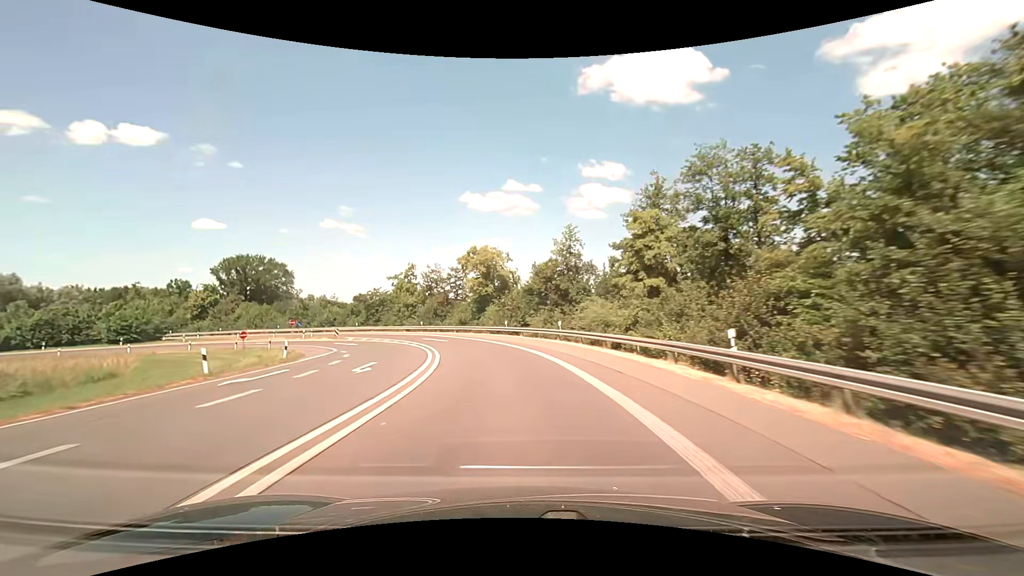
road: motorway_link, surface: asphalt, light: Day
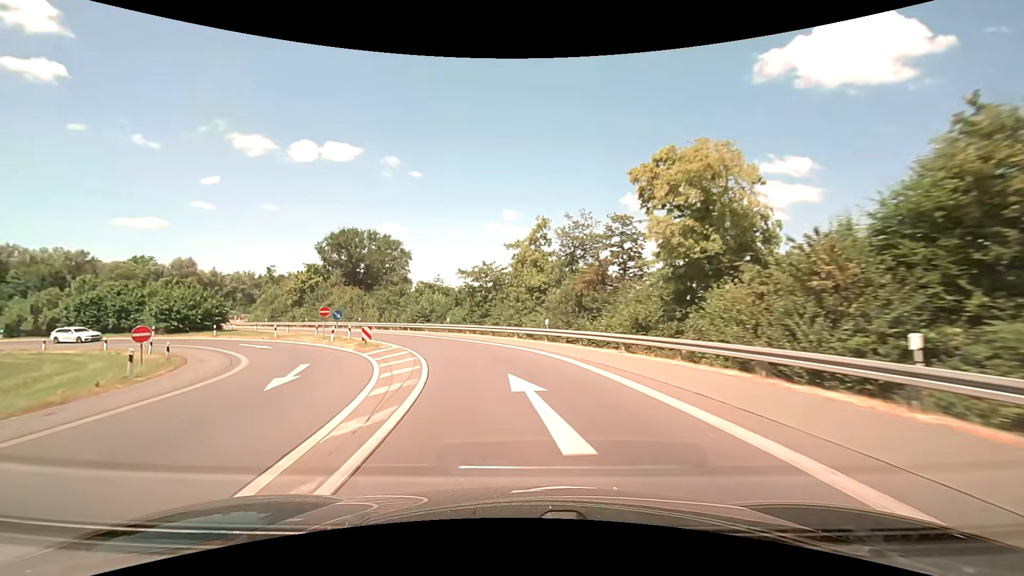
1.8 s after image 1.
(-4.5, +33.3) m; -17°
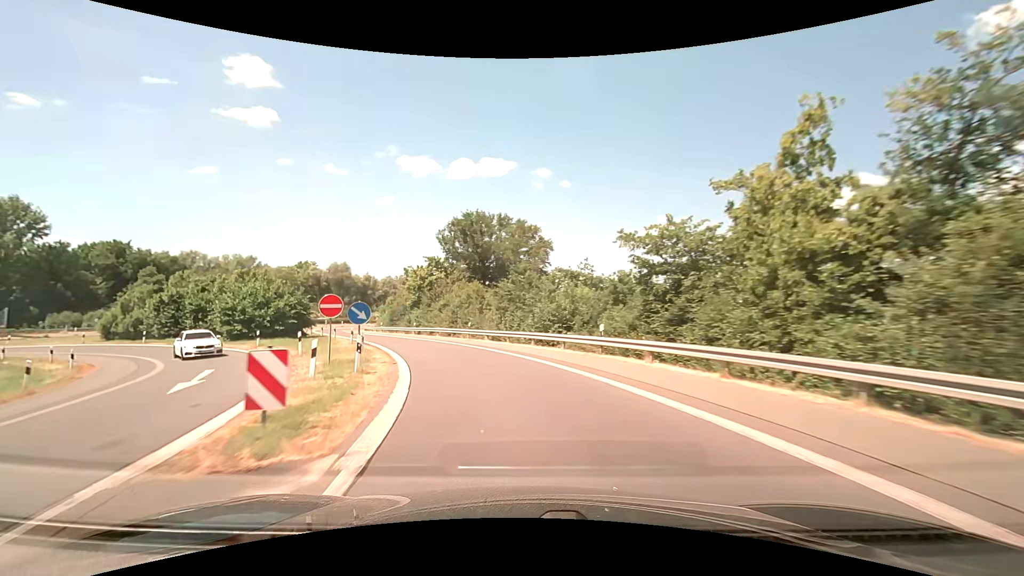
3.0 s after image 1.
(-3.1, +21.5) m; -17°
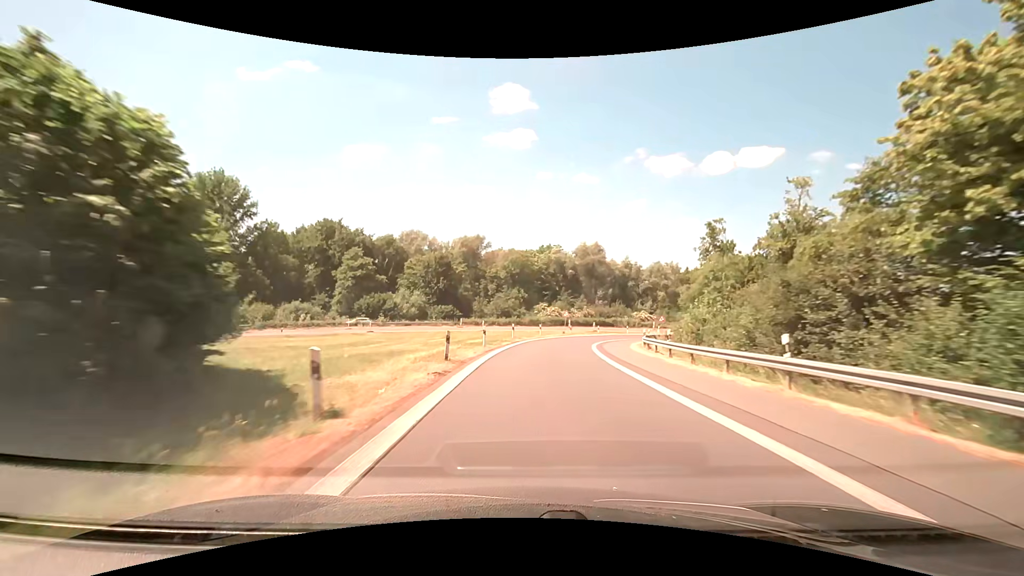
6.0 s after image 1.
(-19.0, +53.7) m; -29°
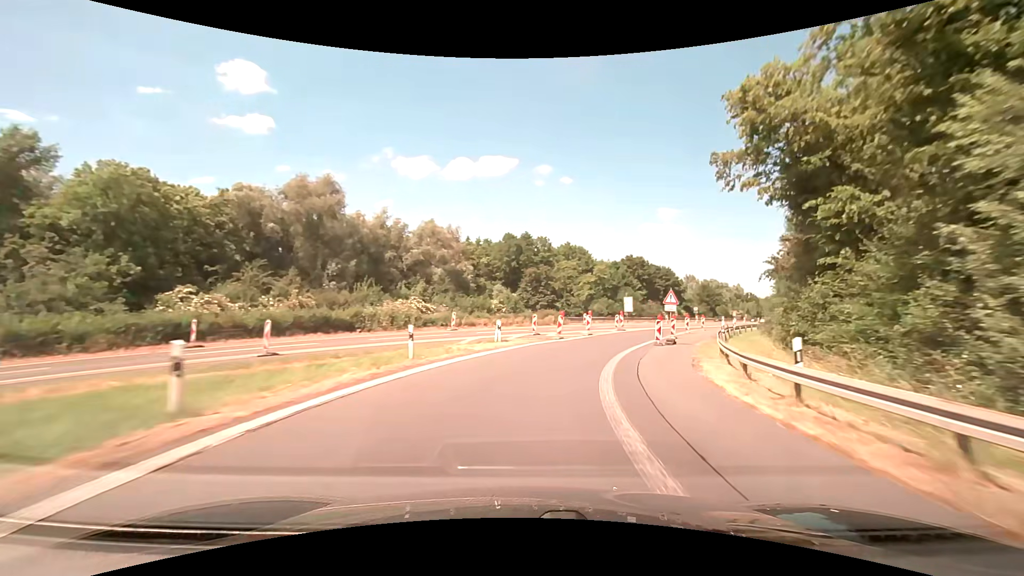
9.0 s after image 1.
(+9.2, +56.5) m; +26°
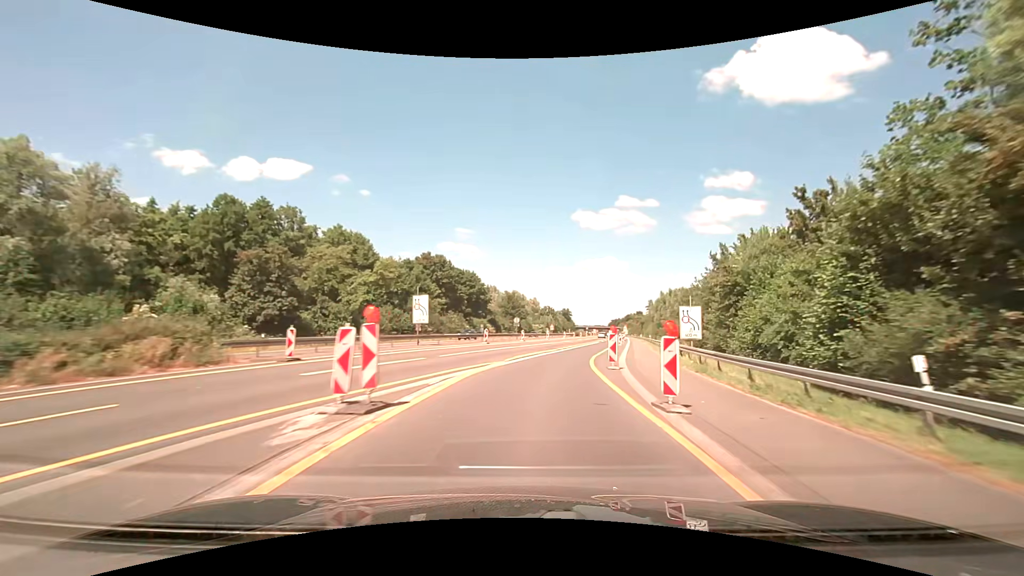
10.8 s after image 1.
(+7.5, +34.9) m; +23°
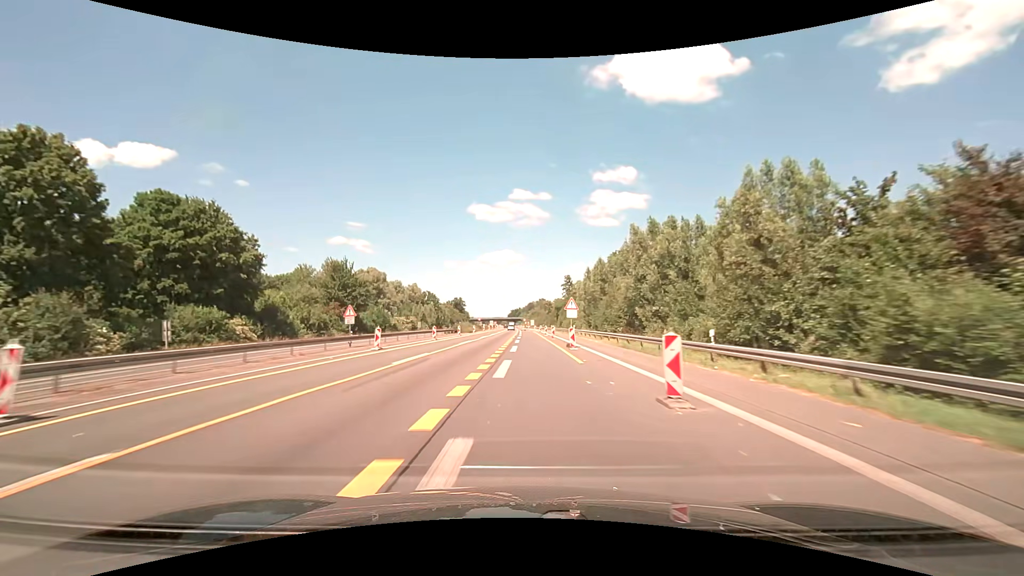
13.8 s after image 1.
(+11.5, +66.4) m; +13°
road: motorway
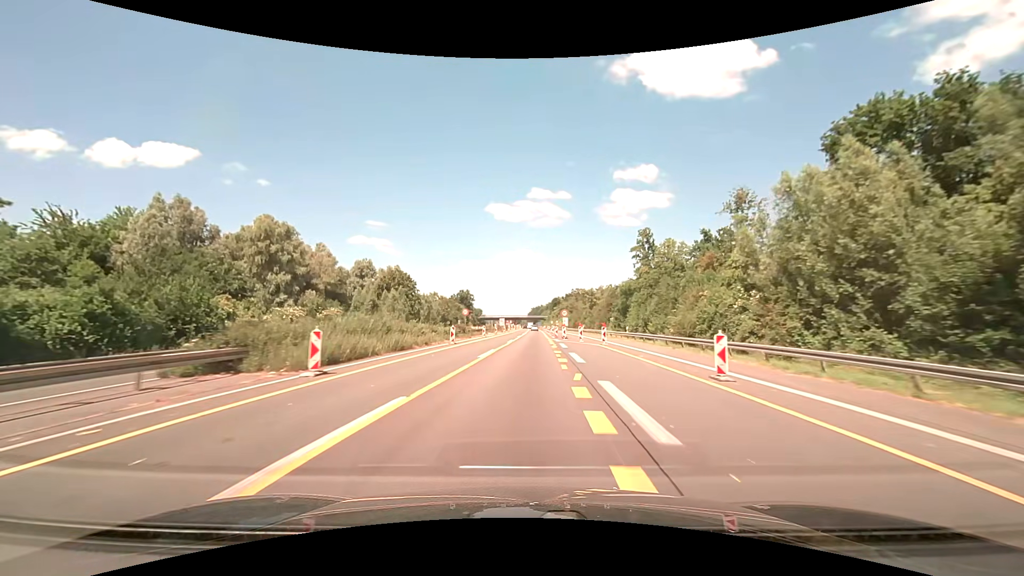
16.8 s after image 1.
(-1.9, +69.2) m; -2°
(0, +10) (0, +20) (0, +30) (0, +40) (+1, +50) (+1, +60) (+1, +70) (+2, +80) (+2, +90) (+2, +100) m
